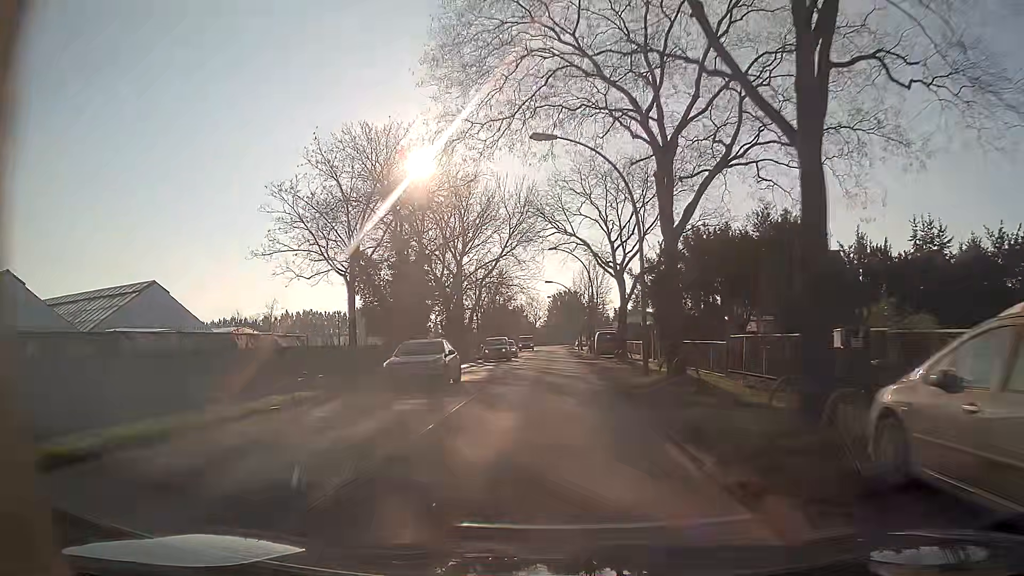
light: Day
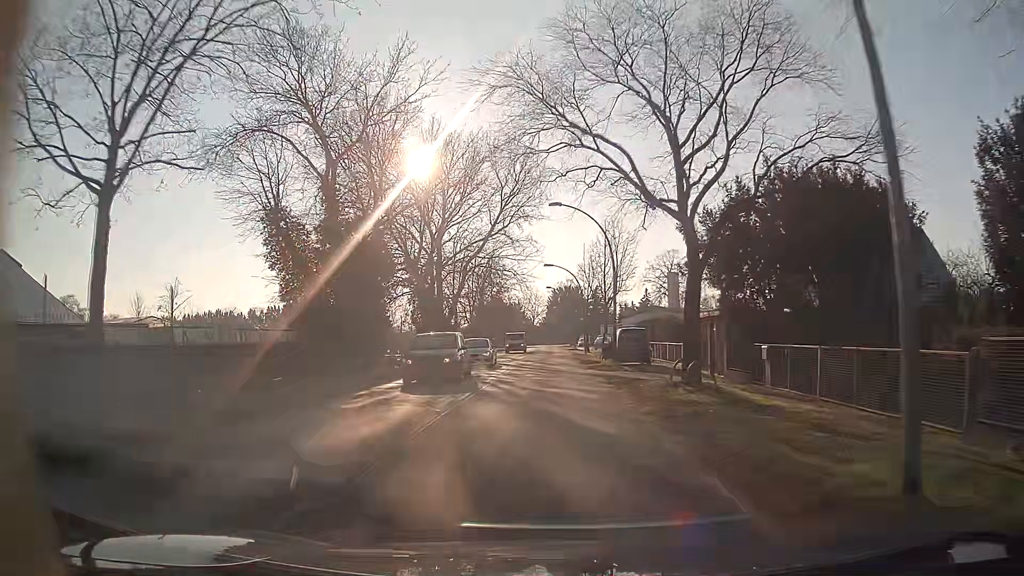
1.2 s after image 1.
(0.0, +15.1) m; 0°
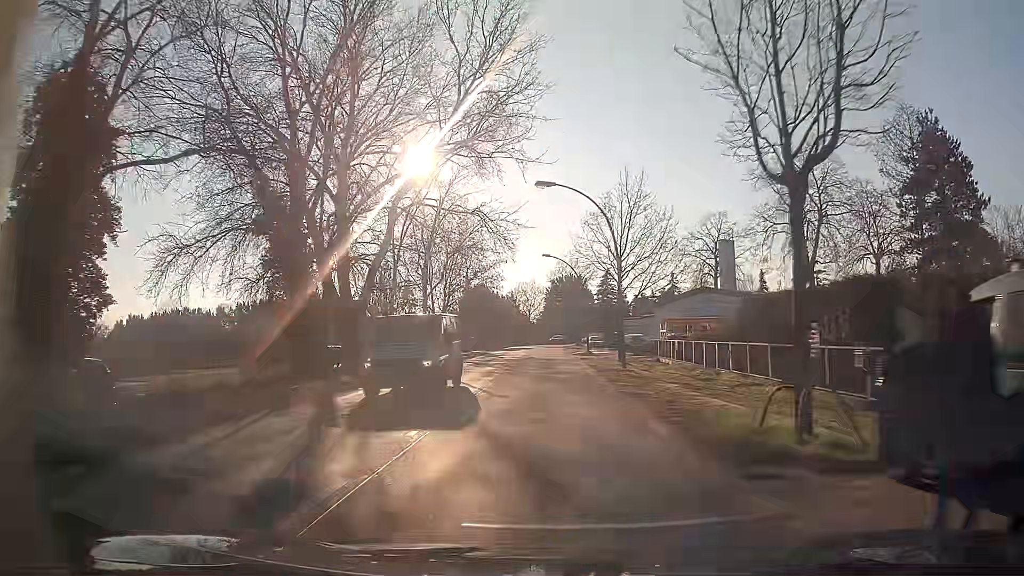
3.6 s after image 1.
(+0.2, +29.8) m; 0°
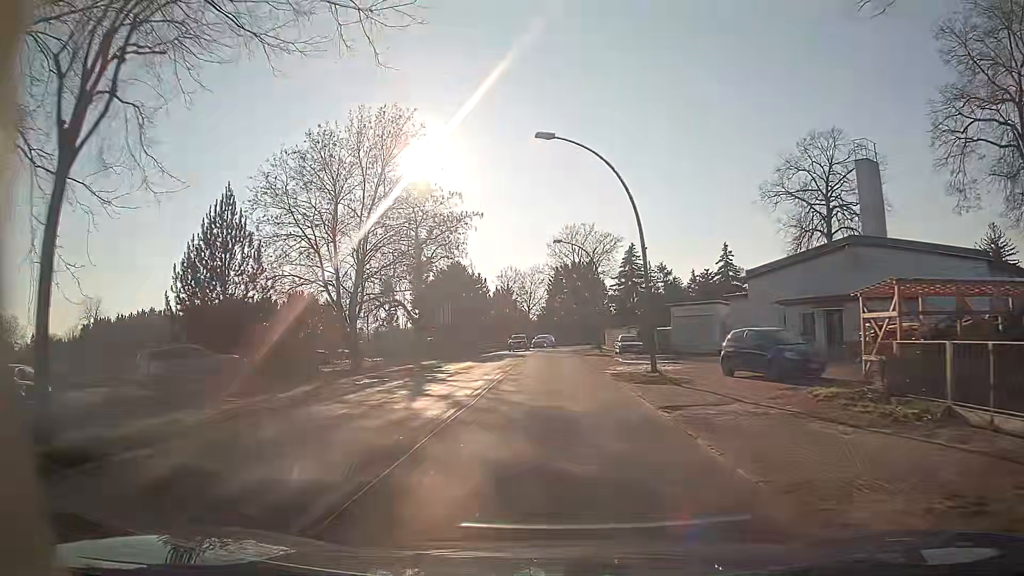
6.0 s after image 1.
(0.0, +30.3) m; 0°
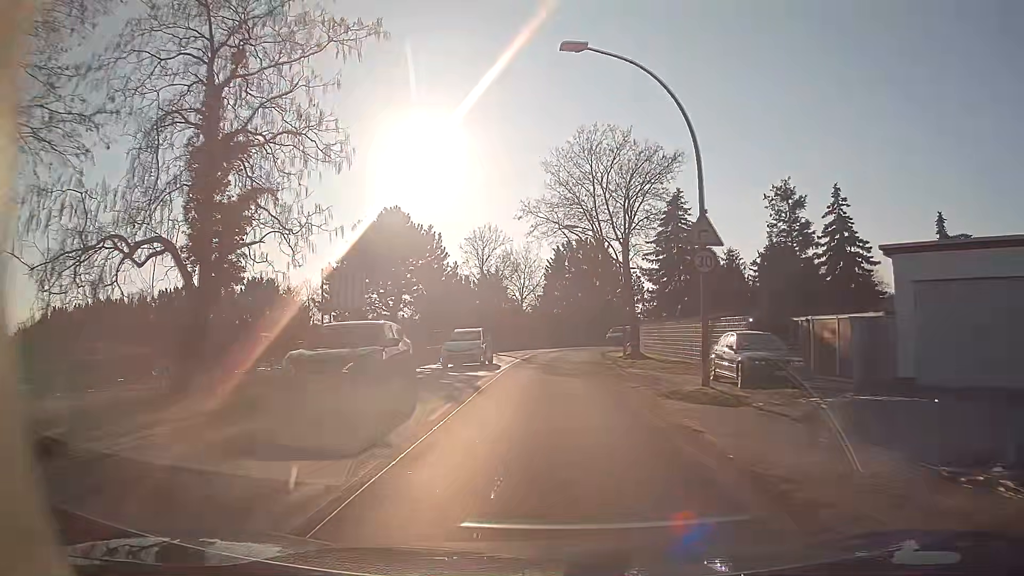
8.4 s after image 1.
(0.0, +29.7) m; 0°
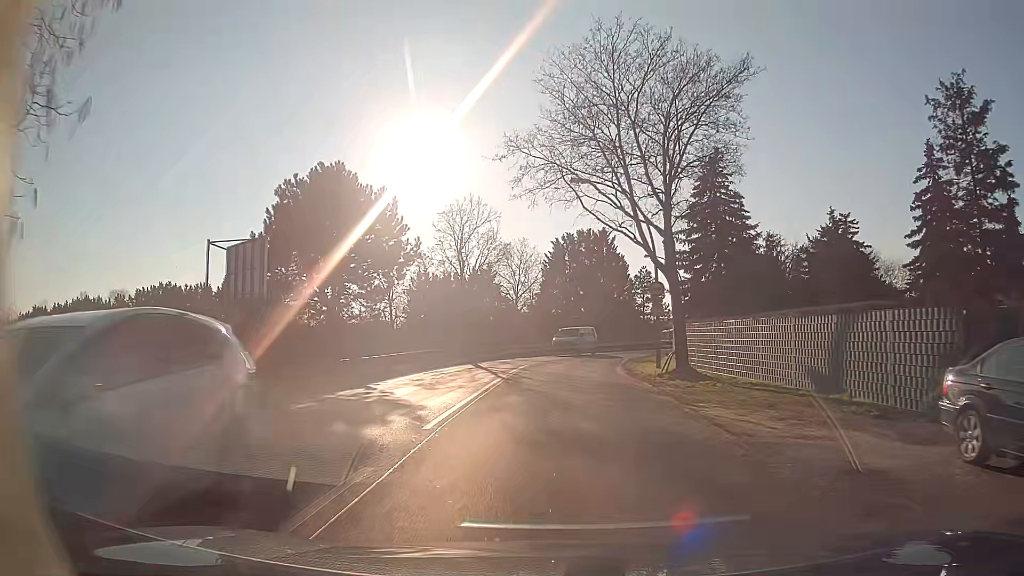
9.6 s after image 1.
(0.0, +12.3) m; 0°
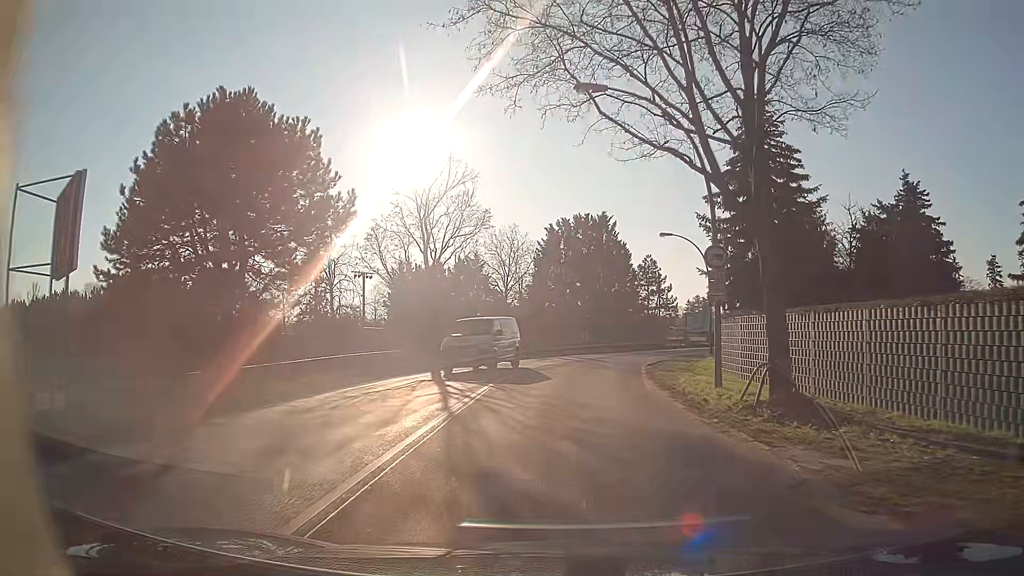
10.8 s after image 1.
(+0.1, +10.0) m; +1°
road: secondary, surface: asphalt
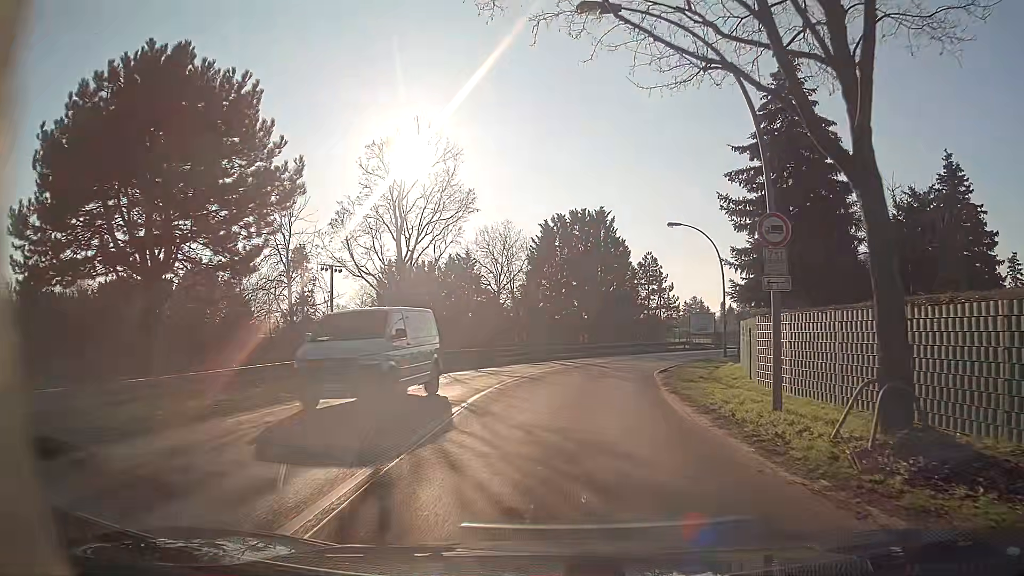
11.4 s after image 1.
(0.0, +4.6) m; 0°
